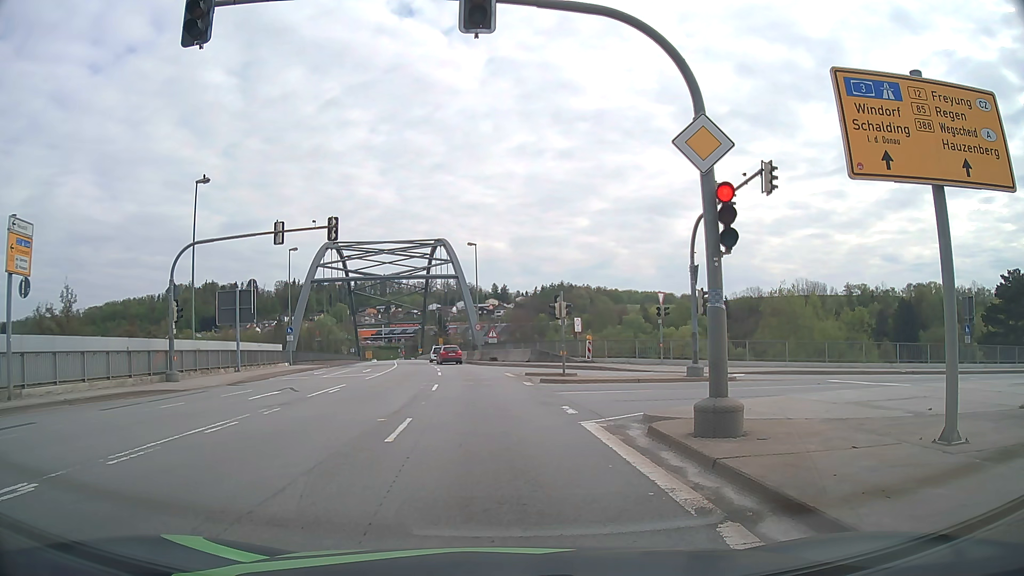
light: Day
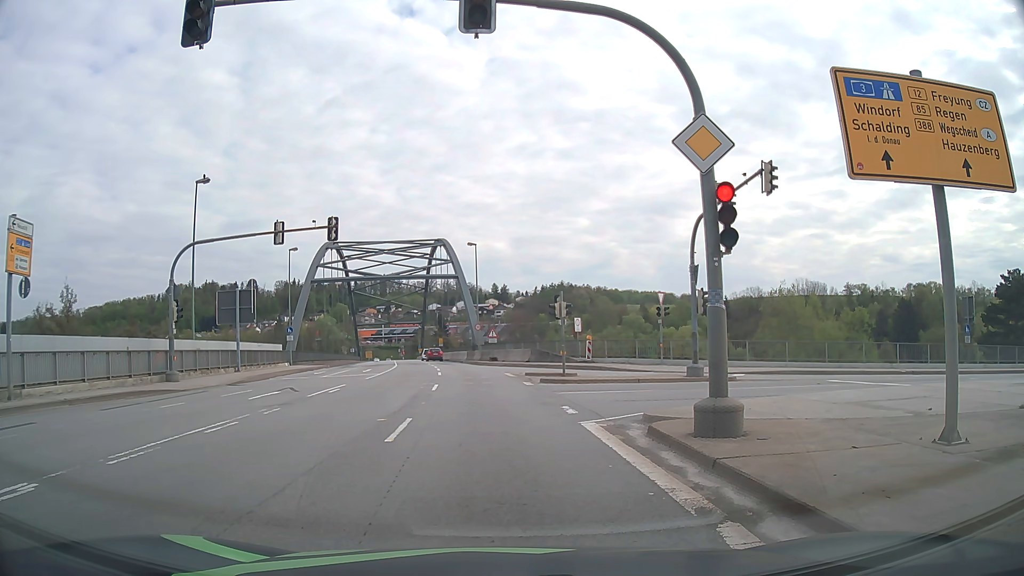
(0.0, 0.0) m; 0°
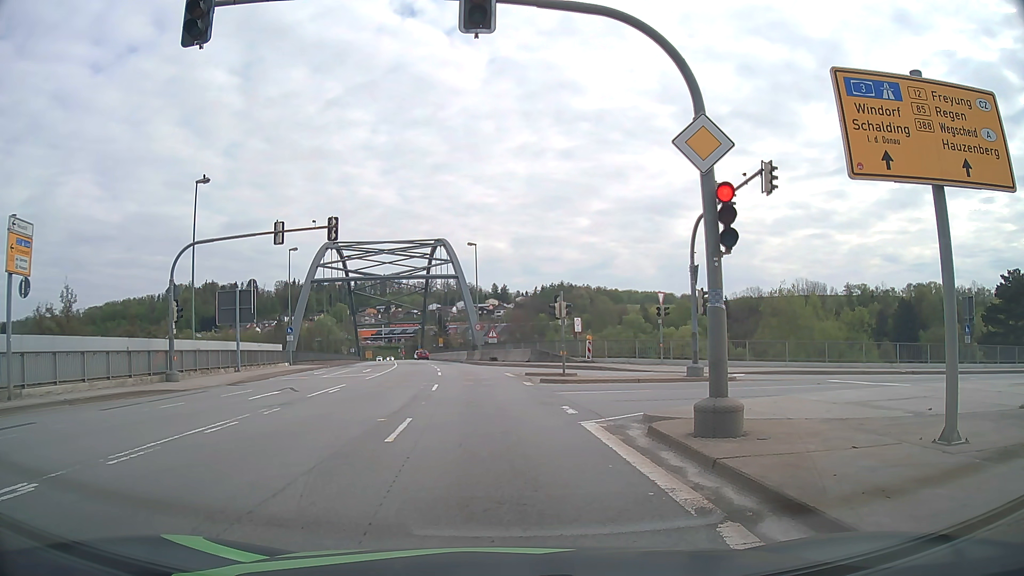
(0.0, 0.0) m; 0°
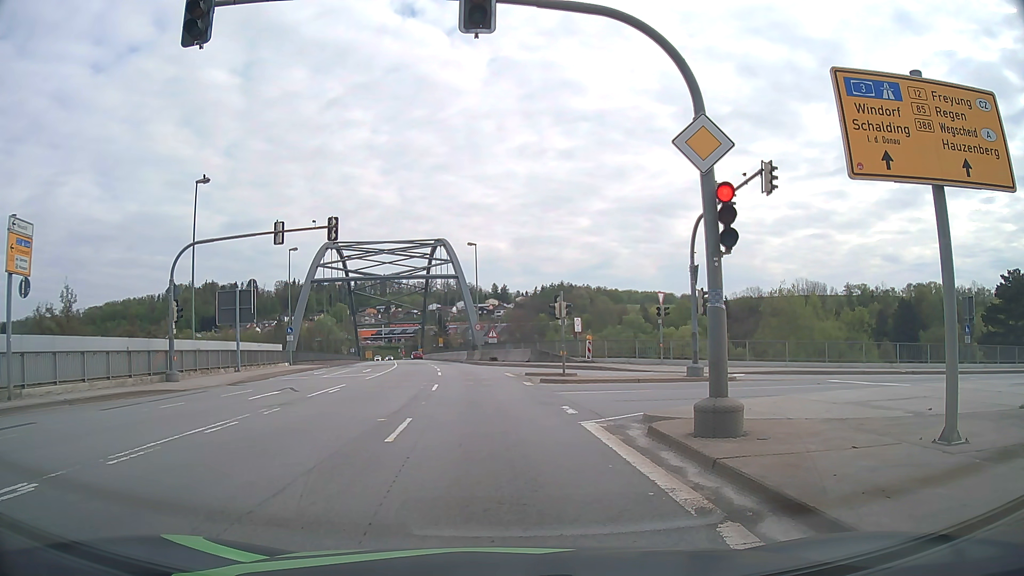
(0.0, 0.0) m; 0°
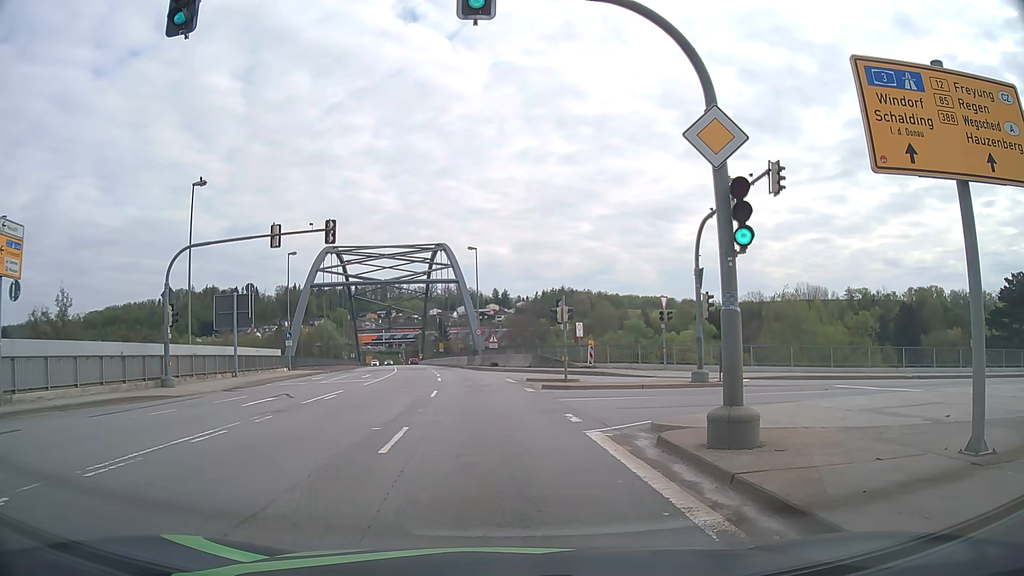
(0.0, +0.6) m; 0°
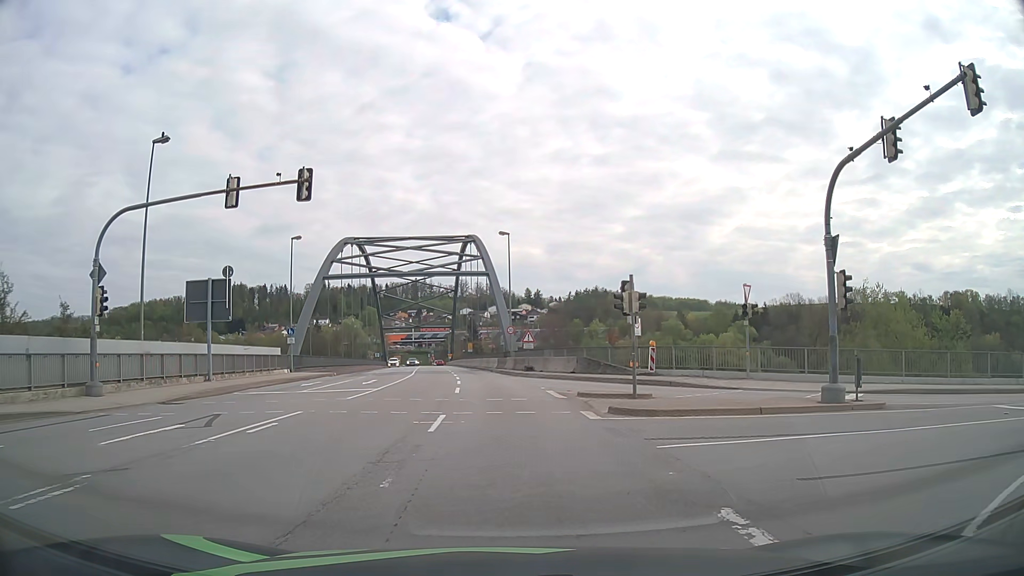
(-0.3, +8.5) m; -3°
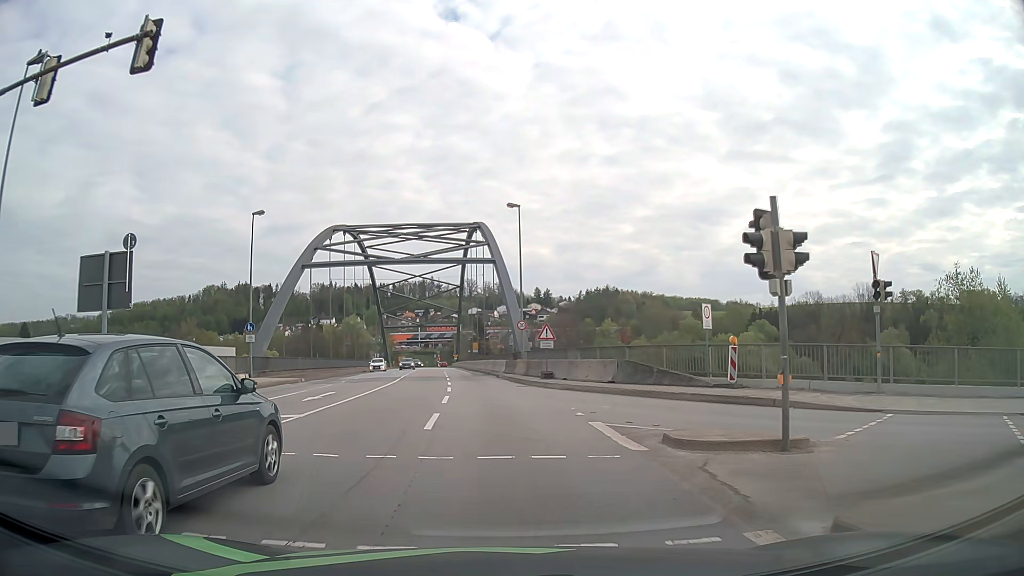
(0.0, +10.4) m; -1°
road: primary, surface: asphalt
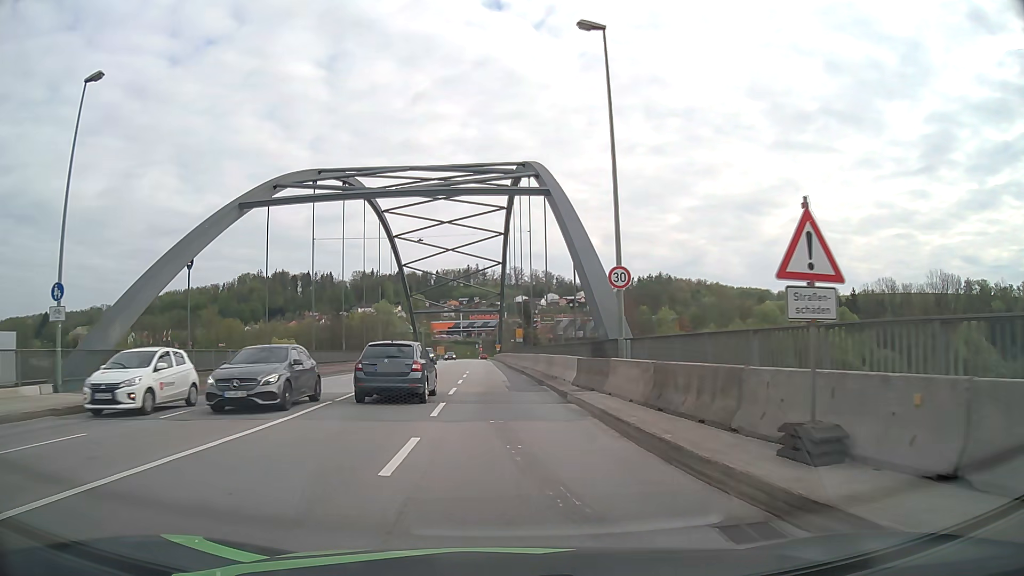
(-0.6, +23.1) m; -4°
